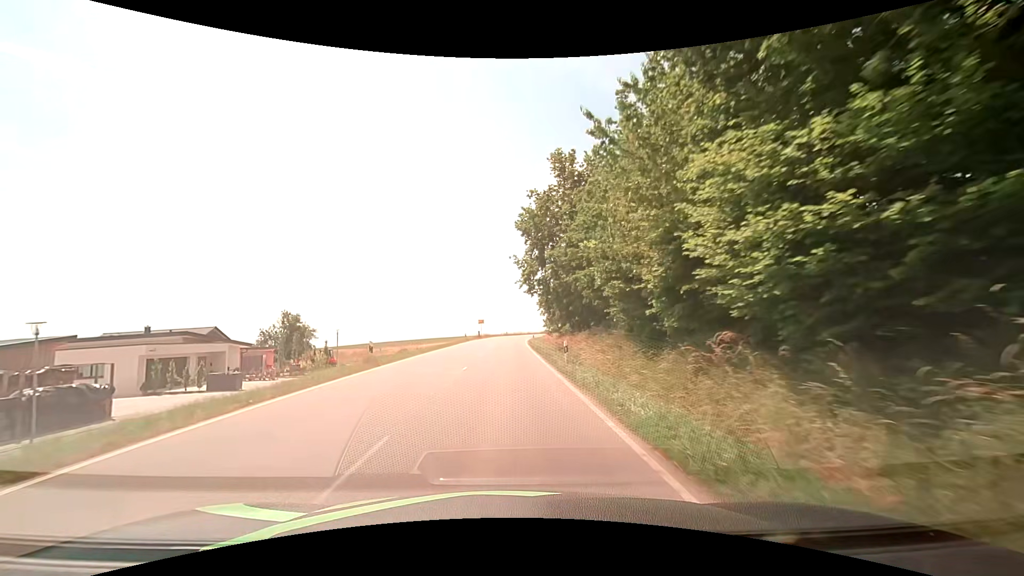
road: tertiary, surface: asphalt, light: Day
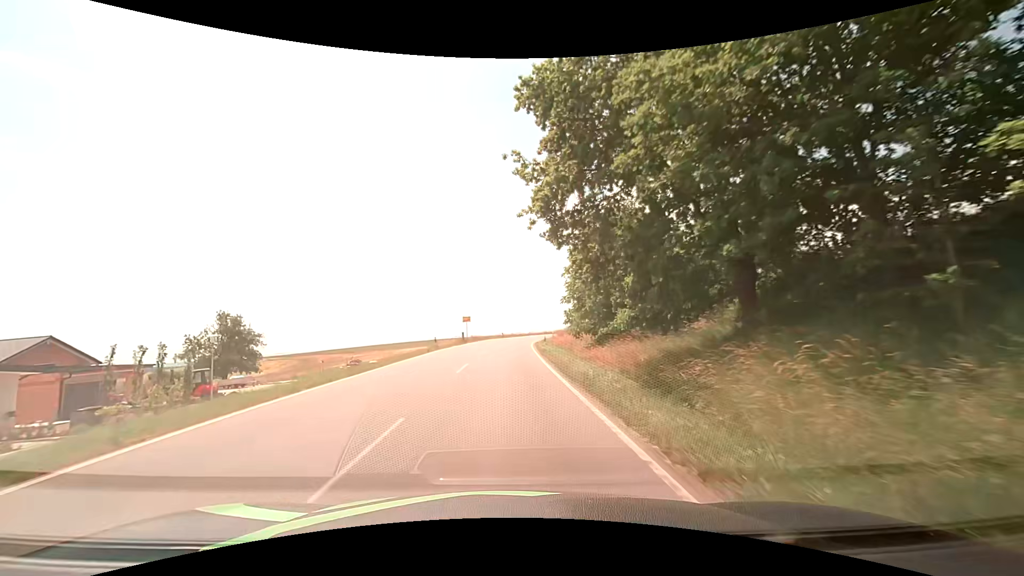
(0.0, +22.5) m; 0°
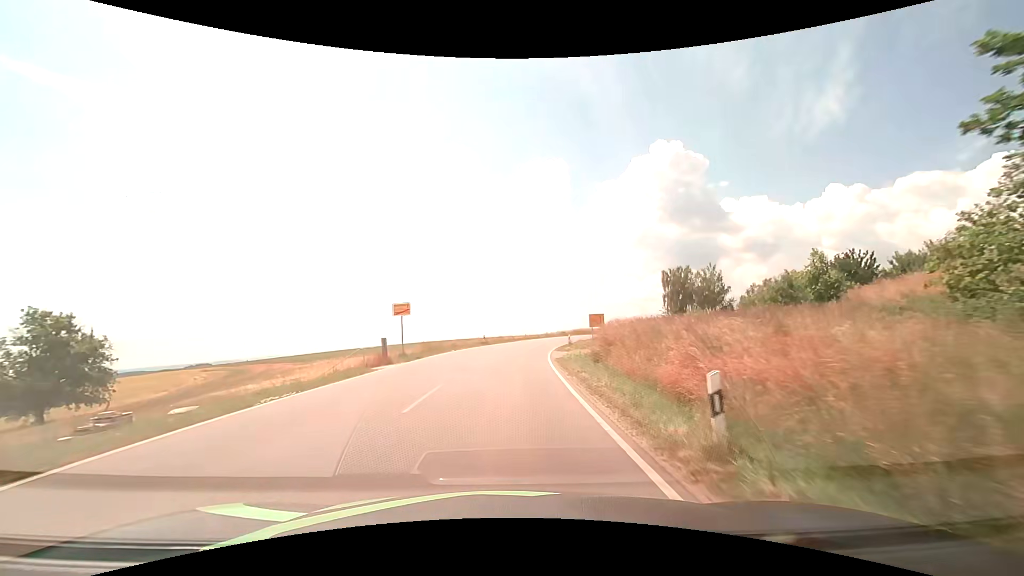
(+0.4, +31.2) m; +1°
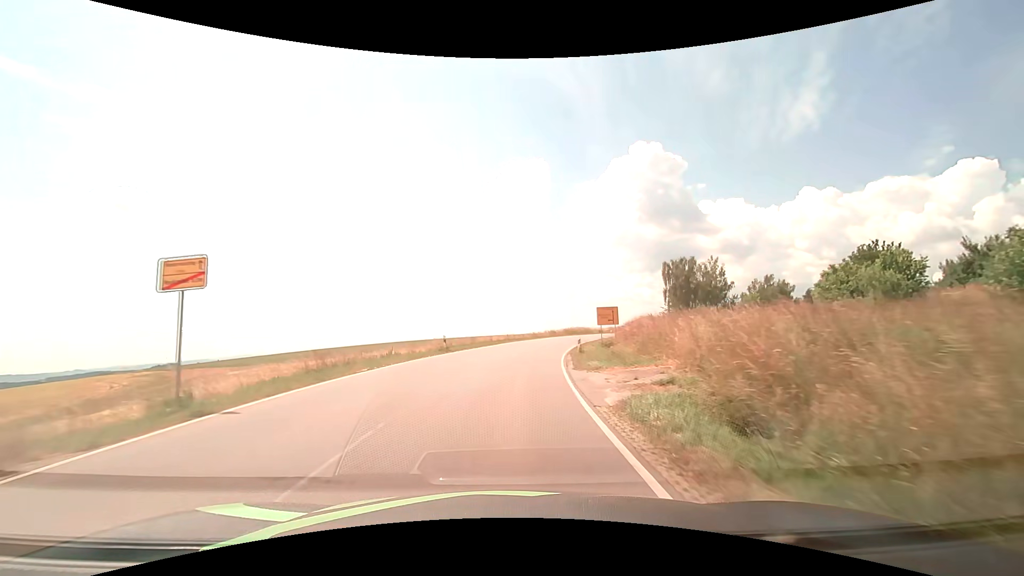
(+0.3, +16.9) m; +2°
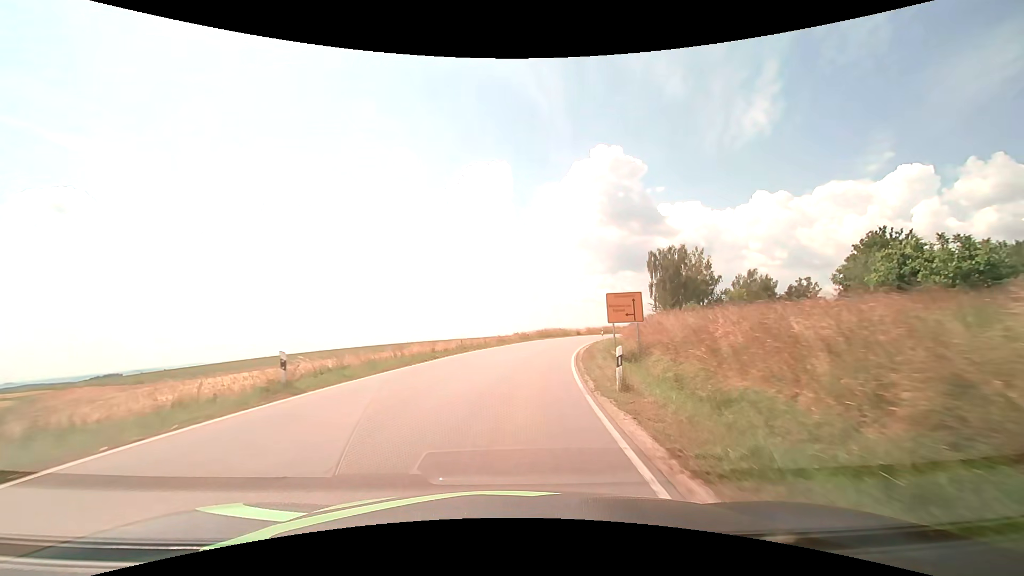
(+0.7, +17.3) m; +4°
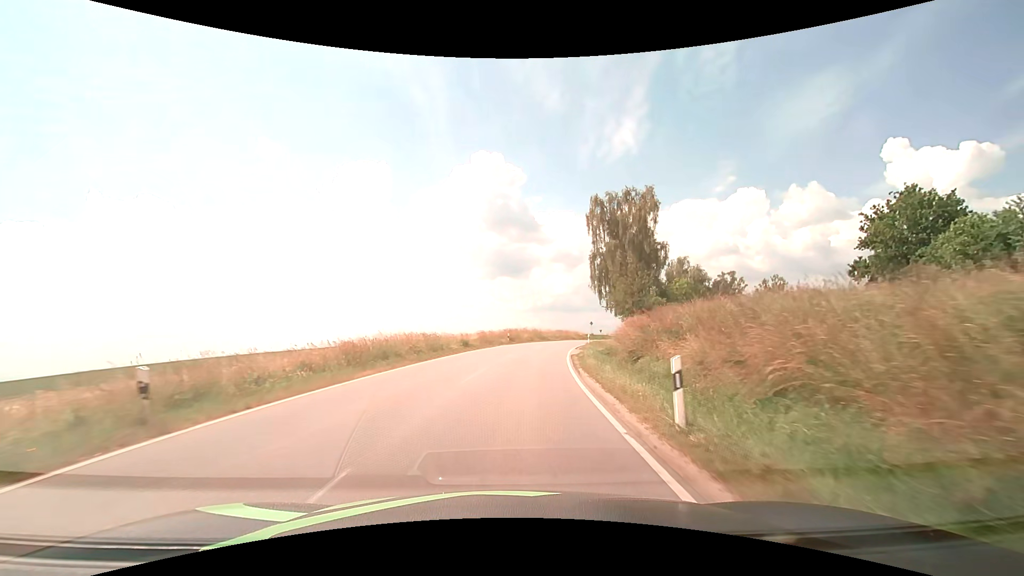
(+5.2, +44.0) m; +14°
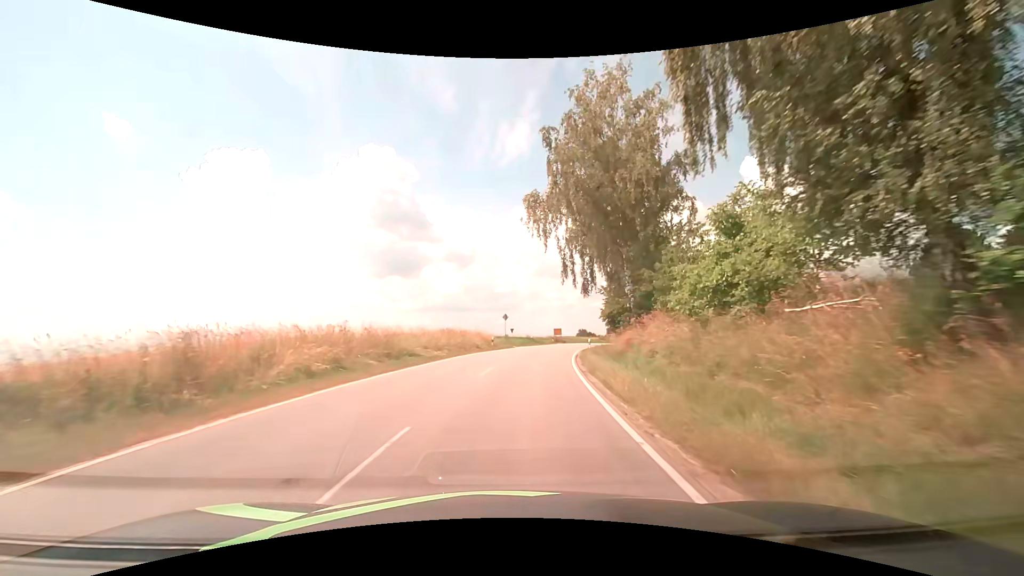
(+4.6, +44.9) m; +12°
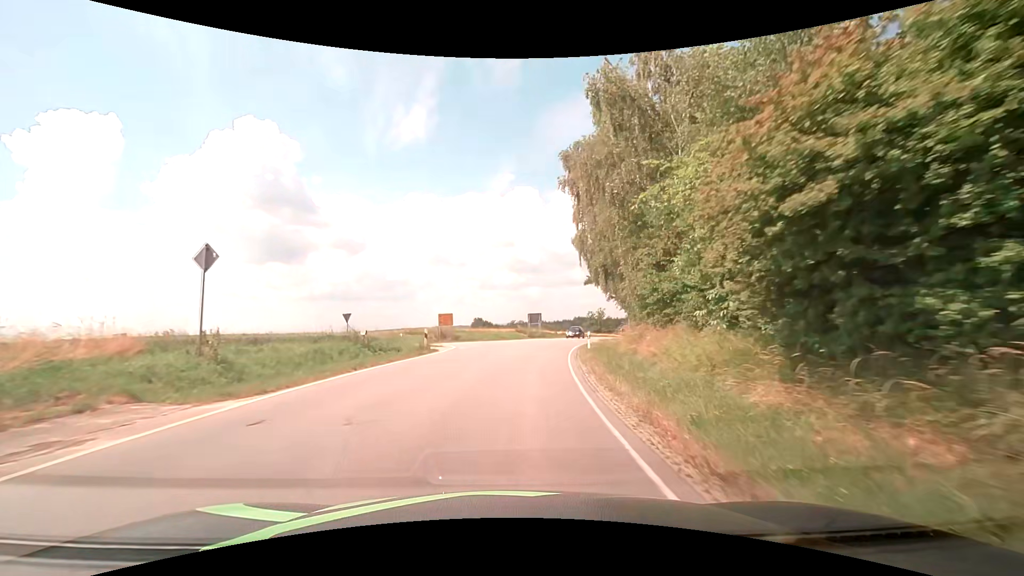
(+4.5, +41.9) m; +12°
(0, +10) (+1, +20) (+3, +30) (+1, +40) (-6, +46) (-16, +50) (-25, +54) (-34, +58) (-42, +64) (-50, +70) m
